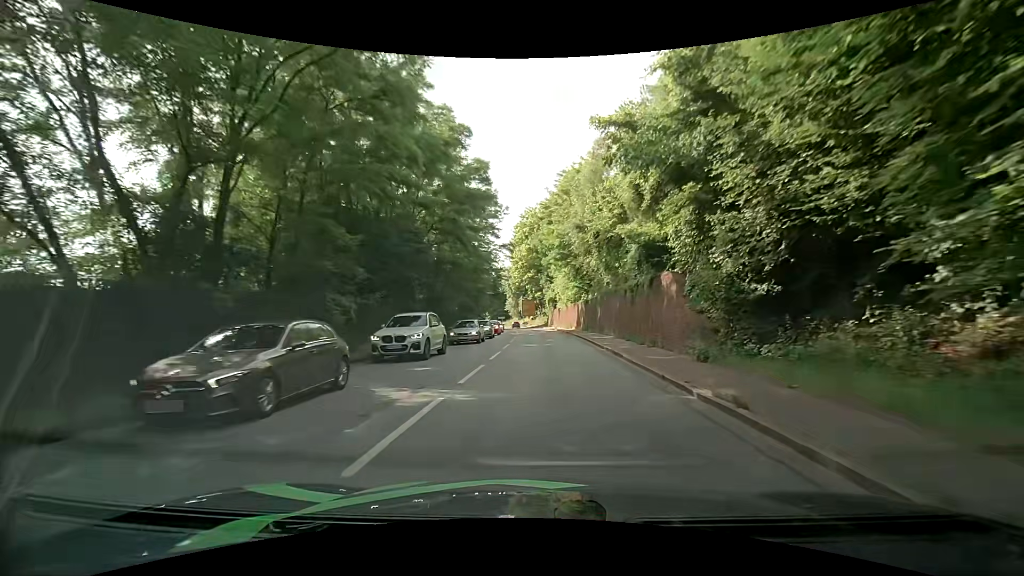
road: primary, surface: asphalt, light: Day
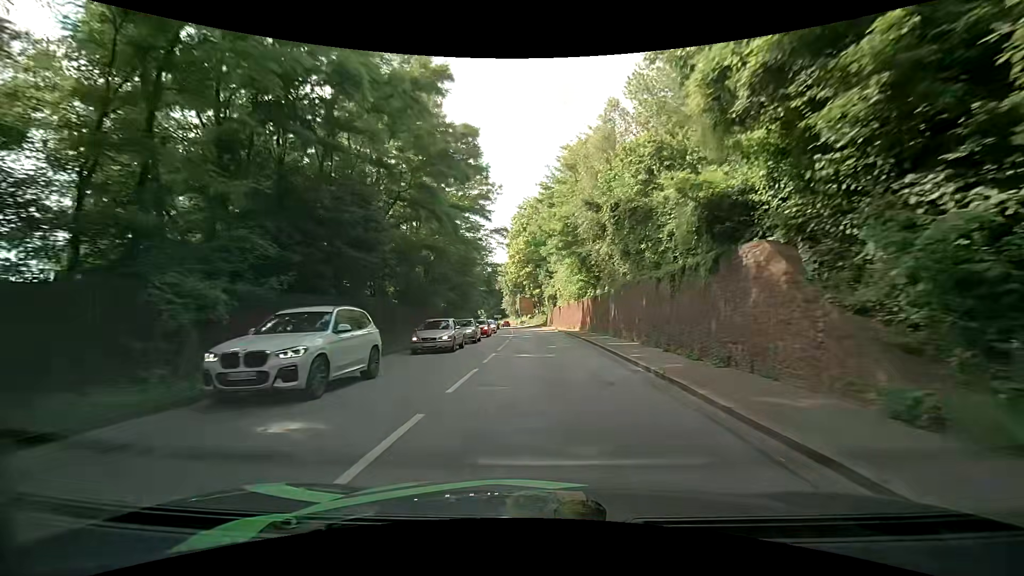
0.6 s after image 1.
(+0.1, +7.3) m; 0°
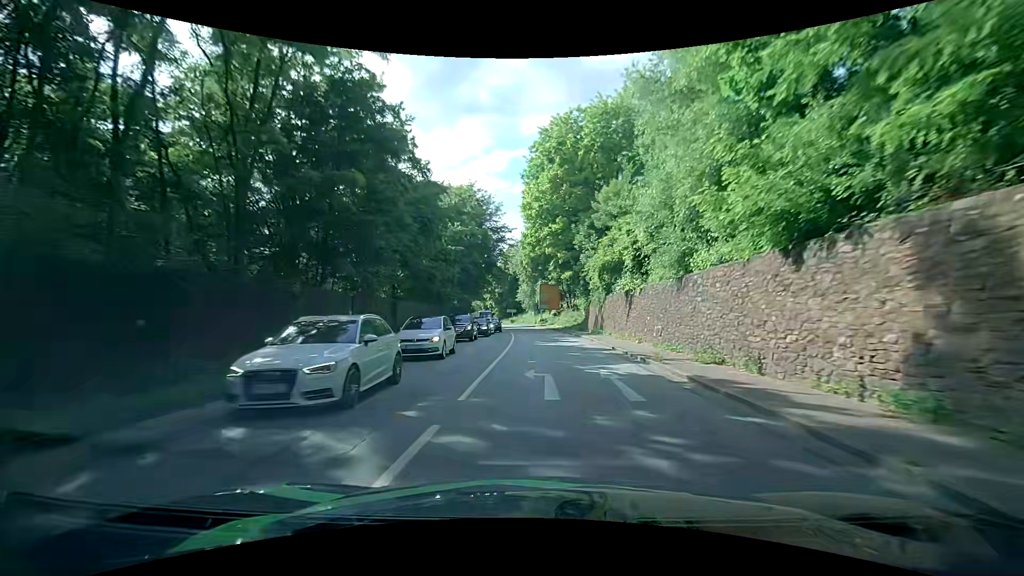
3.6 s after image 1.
(-0.3, +36.9) m; -2°
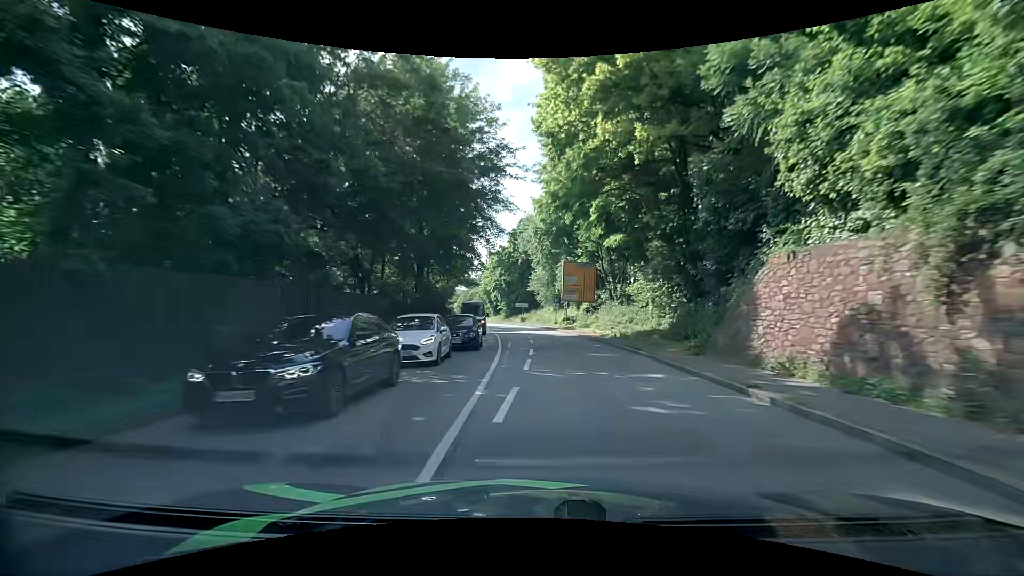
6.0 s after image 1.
(-0.7, +29.3) m; -2°
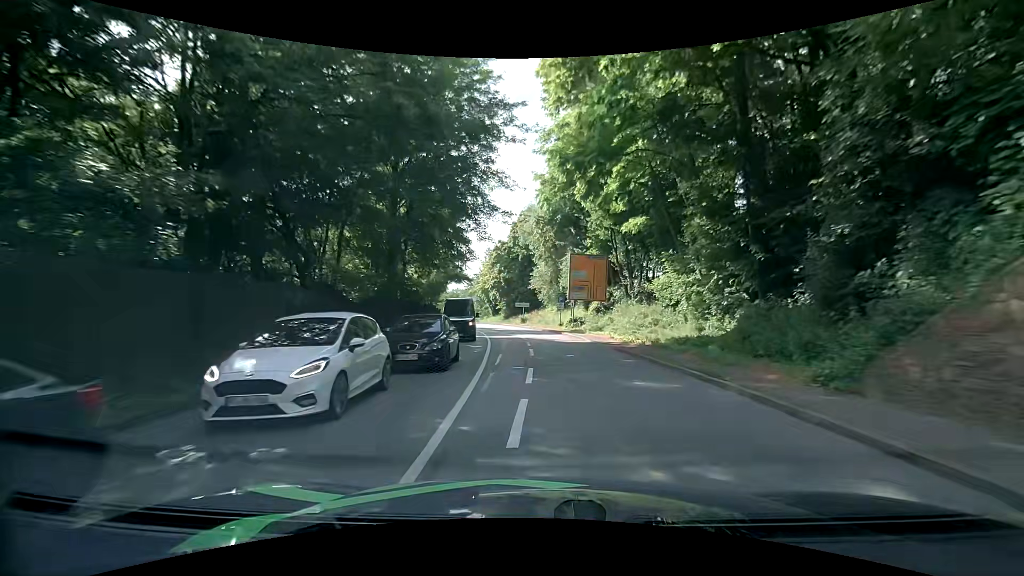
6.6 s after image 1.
(0.0, +7.1) m; -1°
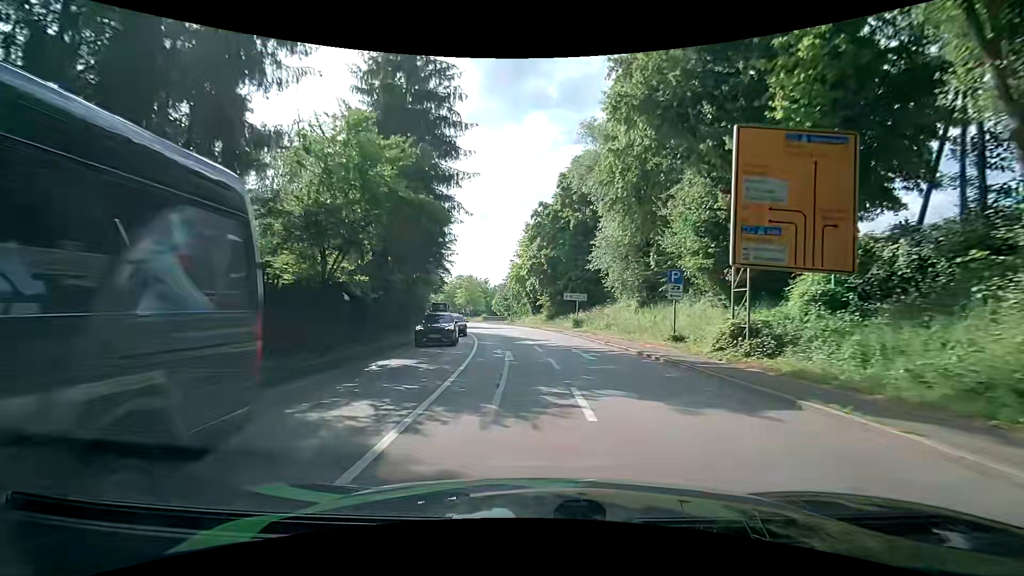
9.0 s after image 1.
(-1.0, +28.6) m; -7°
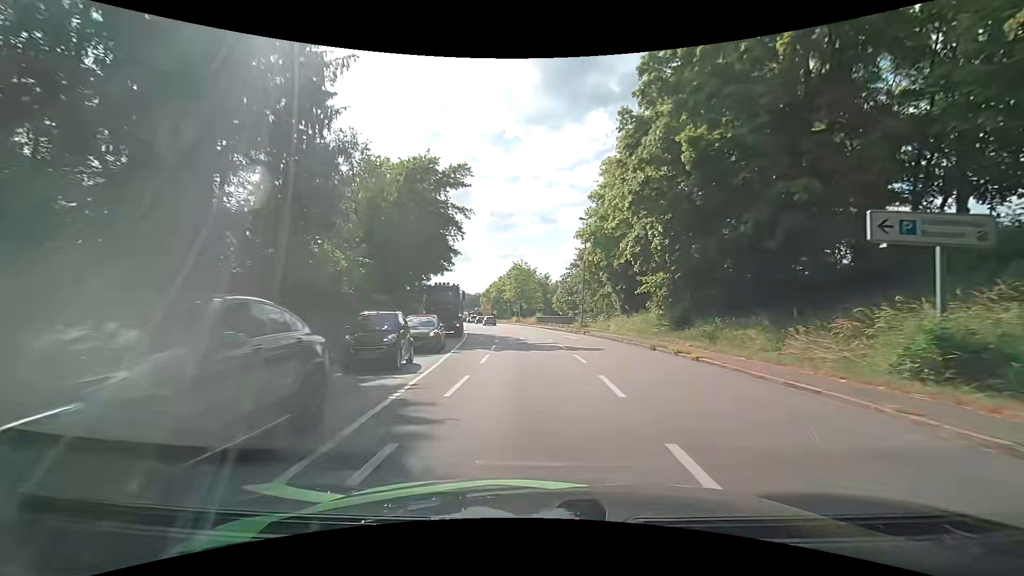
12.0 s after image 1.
(-1.5, +34.2) m; -6°
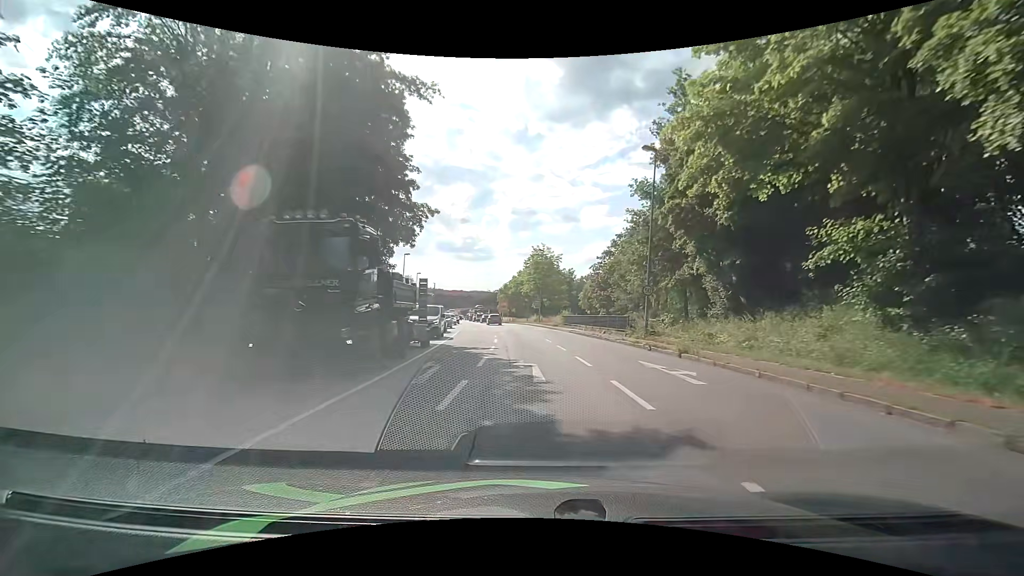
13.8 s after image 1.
(-0.4, +19.1) m; -2°
(0, +10) (-1, +20) (-1, +30) (-2, +40) (-3, +50) (-5, +60) (-6, +70) (-8, +80) (-10, +89) (-12, +99) m
